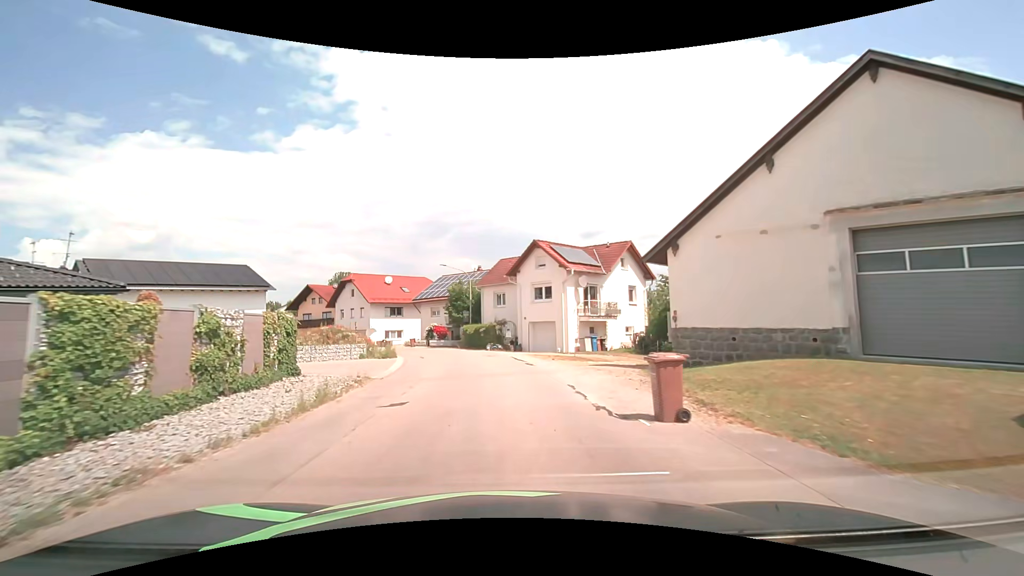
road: tertiary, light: Day
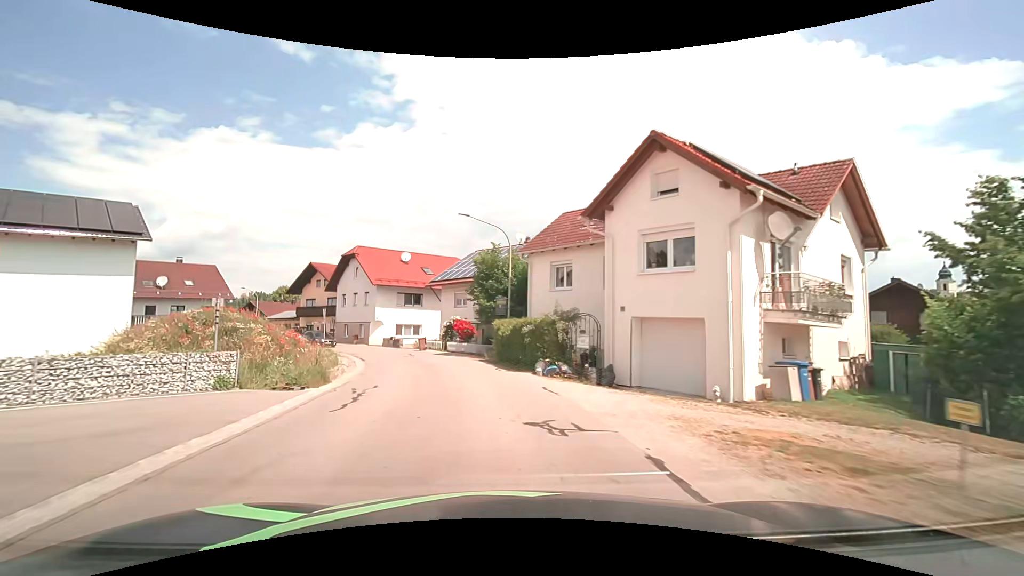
(-0.4, +18.8) m; -5°
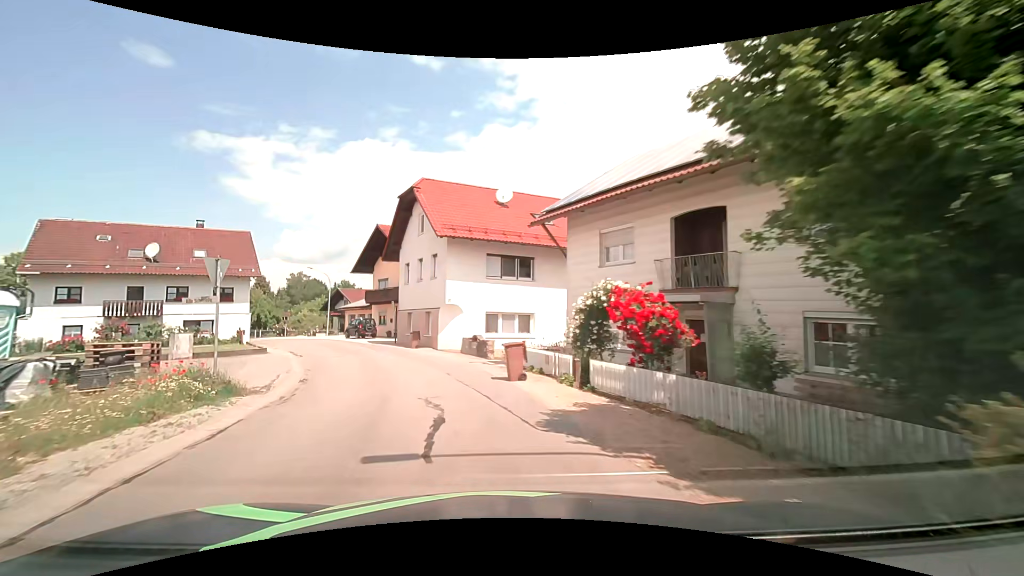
(-2.5, +23.2) m; -13°
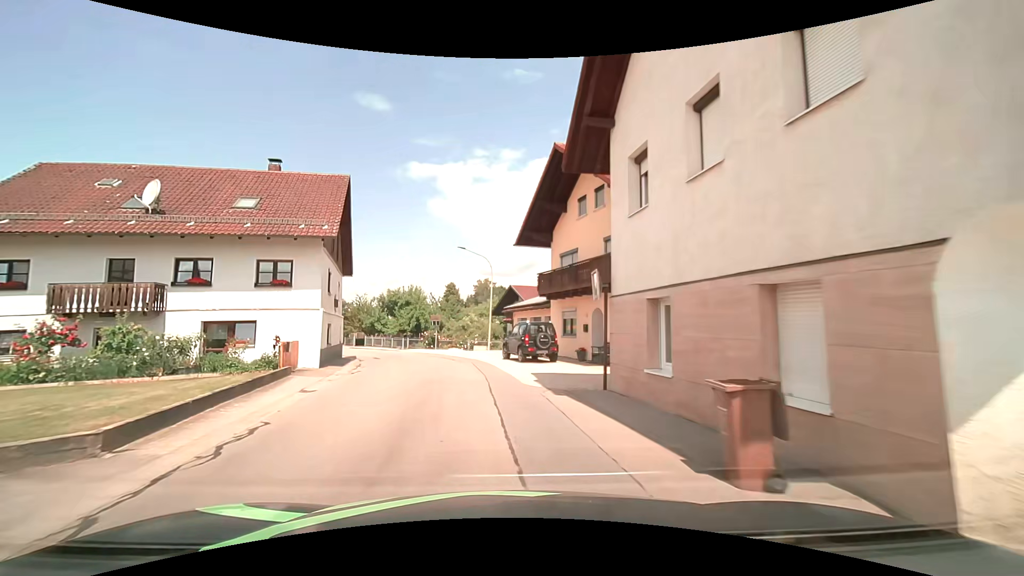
(-4.8, +21.2) m; -22°
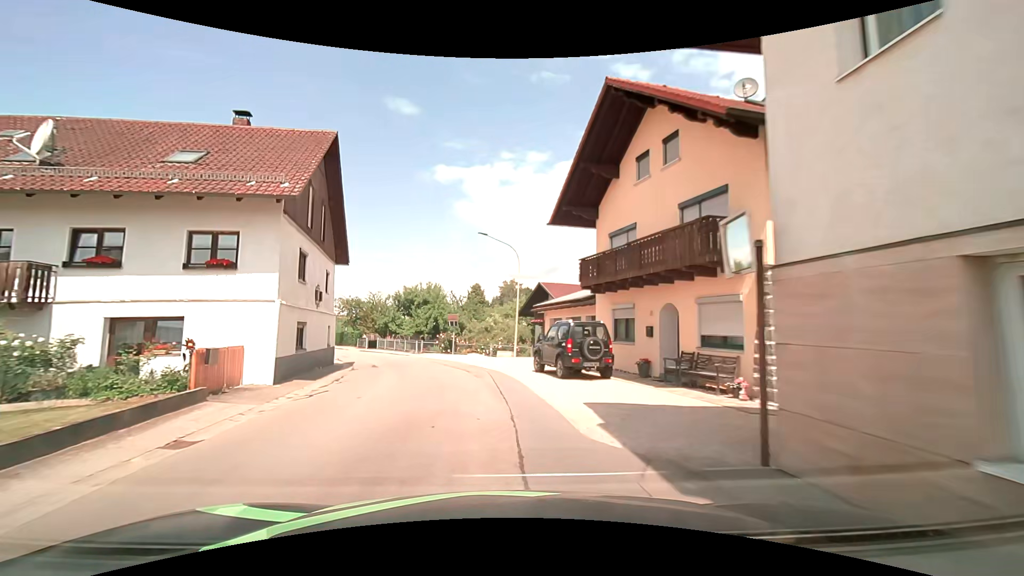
(-0.2, +6.0) m; -4°
